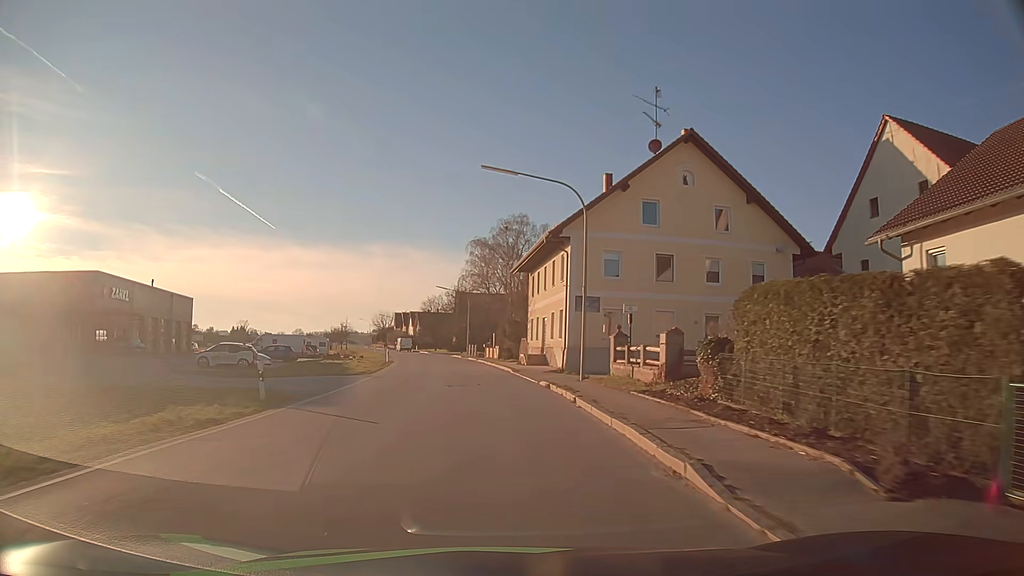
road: secondary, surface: asphalt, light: Day
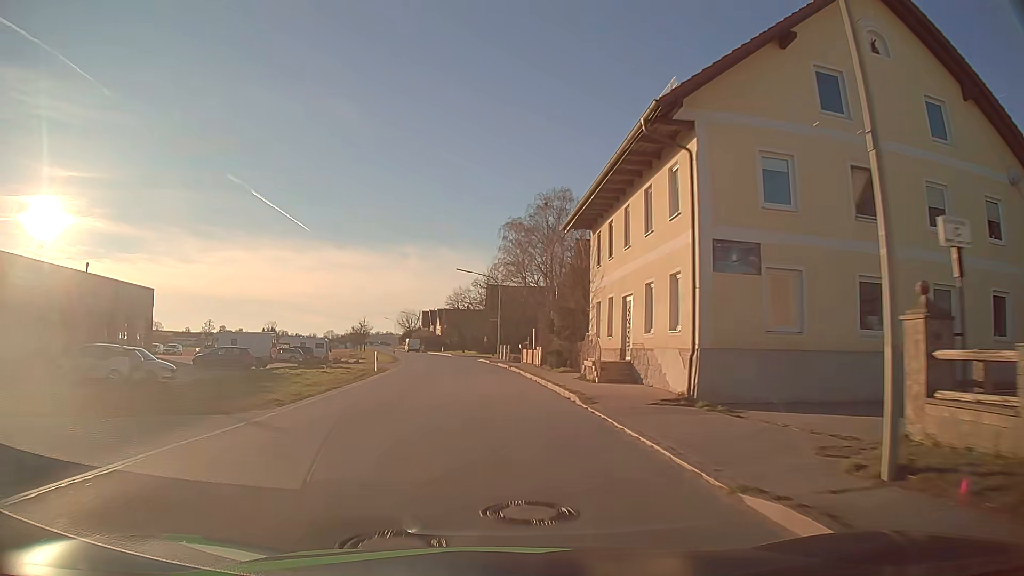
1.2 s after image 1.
(-0.4, +17.7) m; -3°
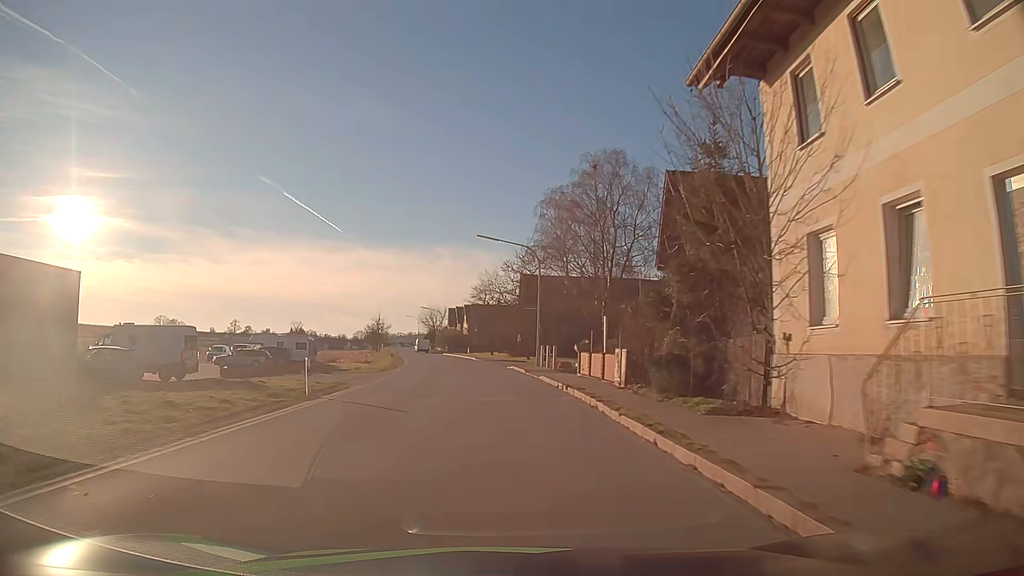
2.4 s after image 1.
(-0.5, +17.7) m; -3°
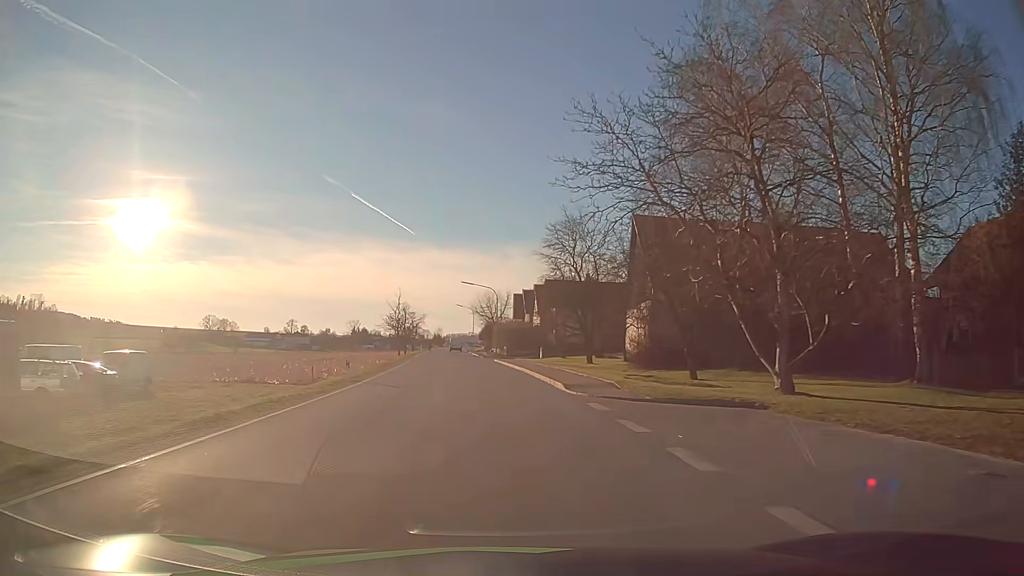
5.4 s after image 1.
(-2.0, +43.7) m; -6°
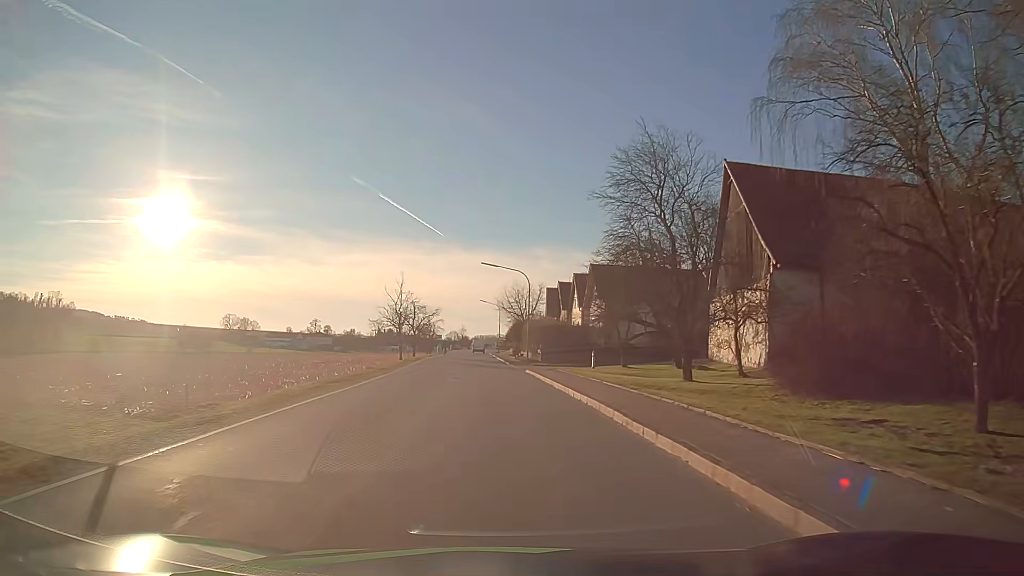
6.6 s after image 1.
(-0.4, +17.3) m; -3°
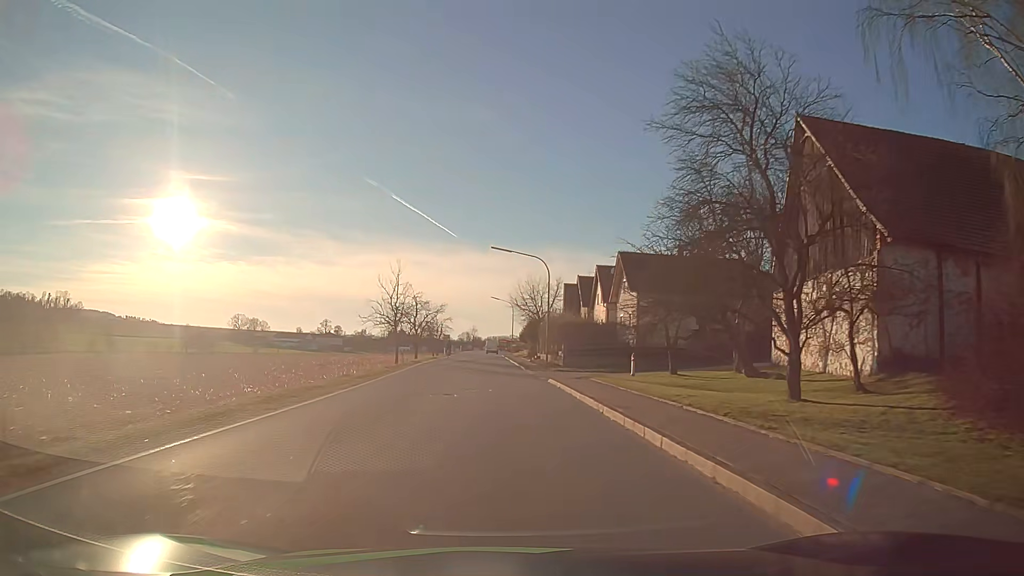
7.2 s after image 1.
(0.0, +8.6) m; -1°
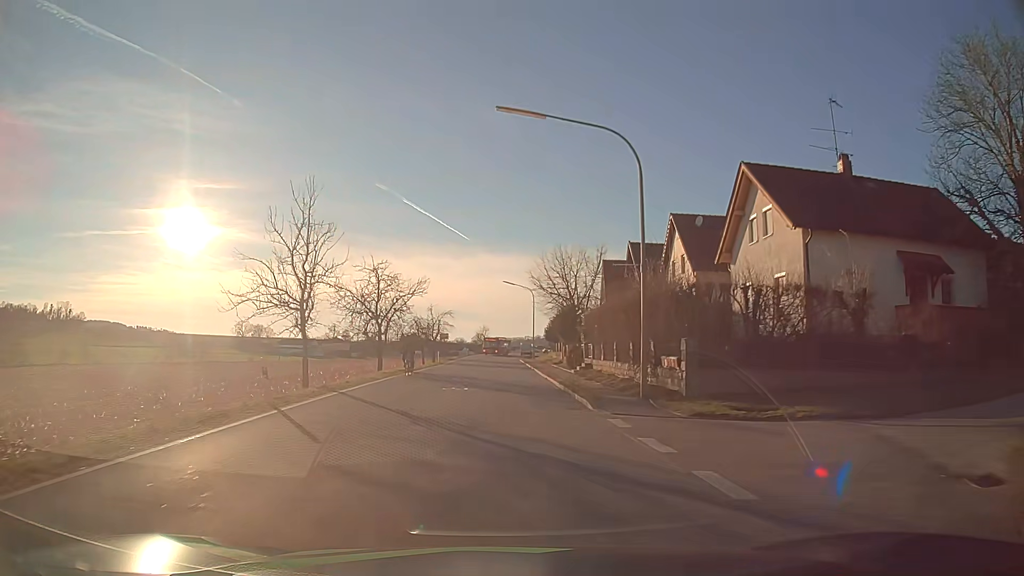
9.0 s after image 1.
(-0.4, +25.8) m; -1°
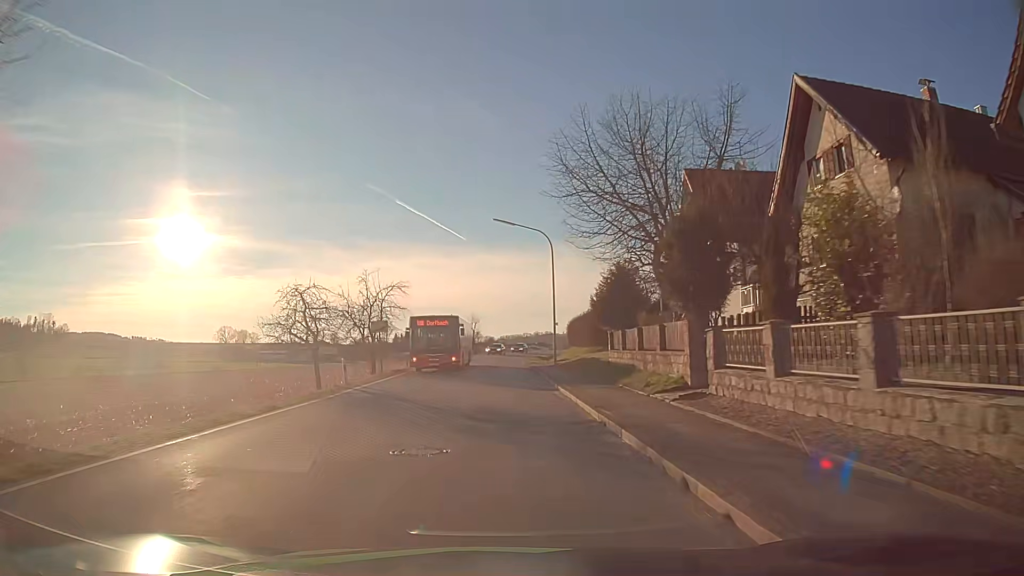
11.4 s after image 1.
(-0.1, +34.9) m; 0°
(0, +10) (0, +20) (0, +30) (0, +40) (0, +50) (0, +60) (0, +70) (+1, +80) (+3, +90) (+5, +100) m
